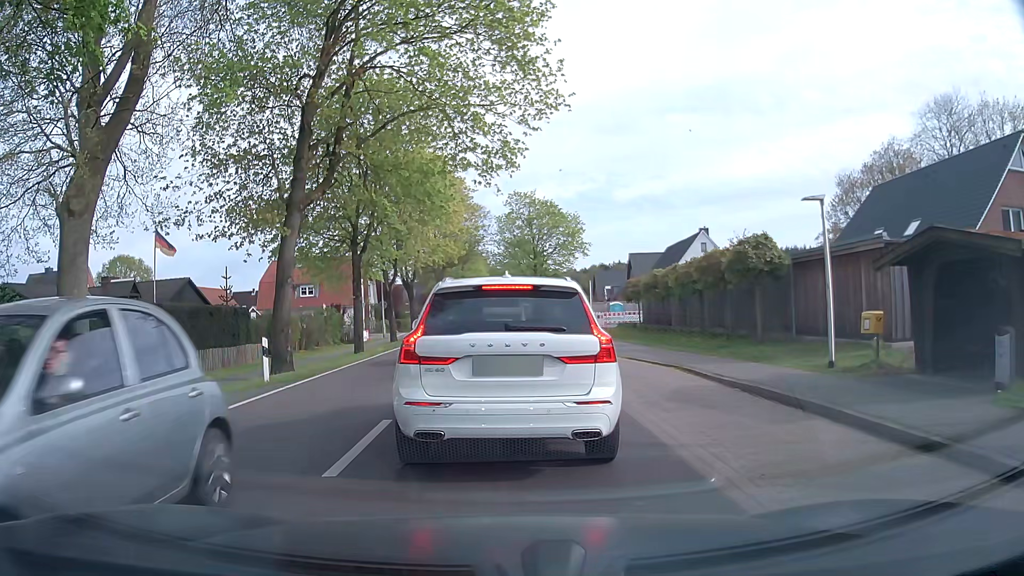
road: tertiary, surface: asphalt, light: Day
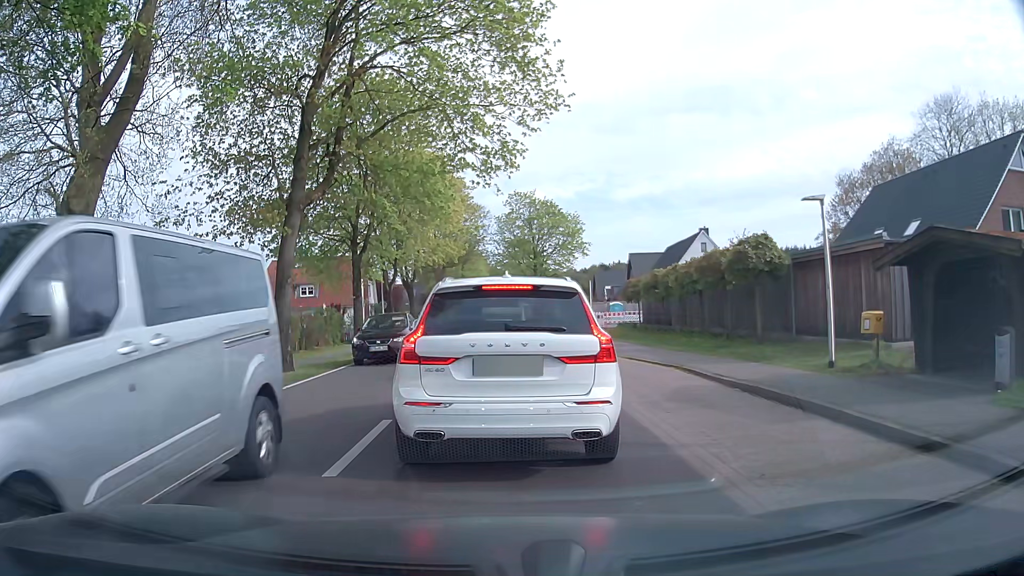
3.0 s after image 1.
(0.0, 0.0) m; 0°
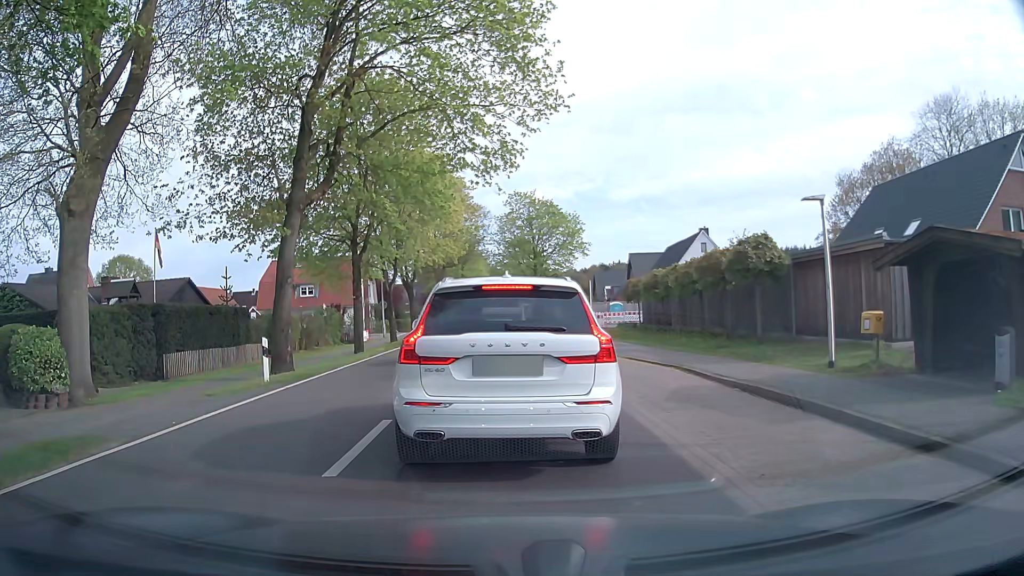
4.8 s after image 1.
(0.0, 0.0) m; 0°
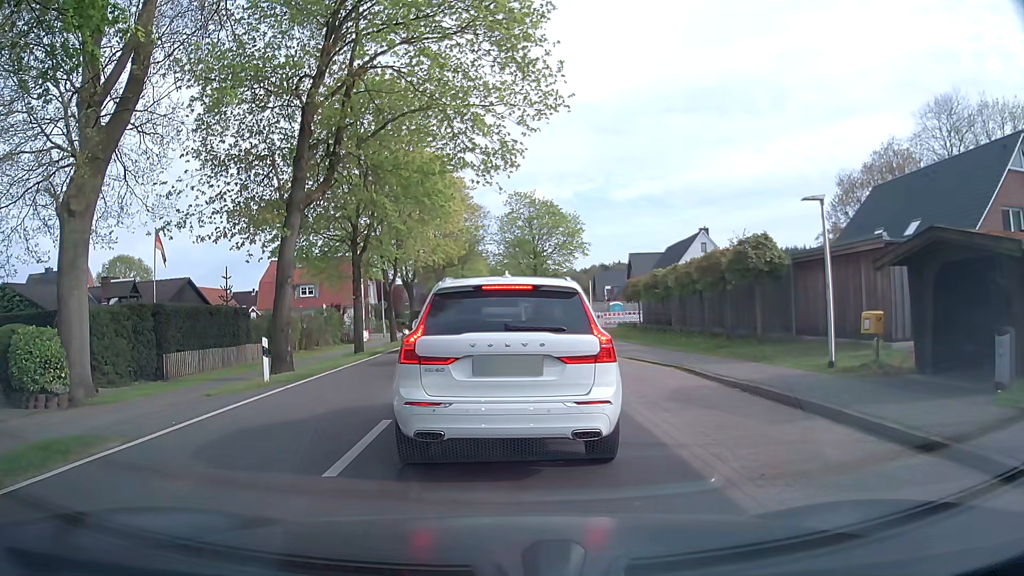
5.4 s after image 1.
(0.0, 0.0) m; 0°
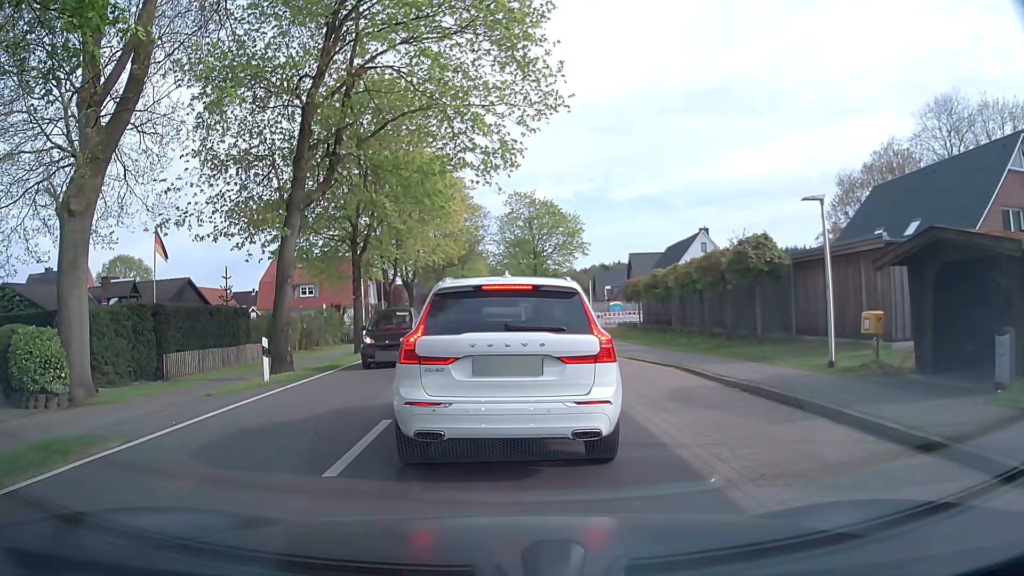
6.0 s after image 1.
(0.0, 0.0) m; 0°
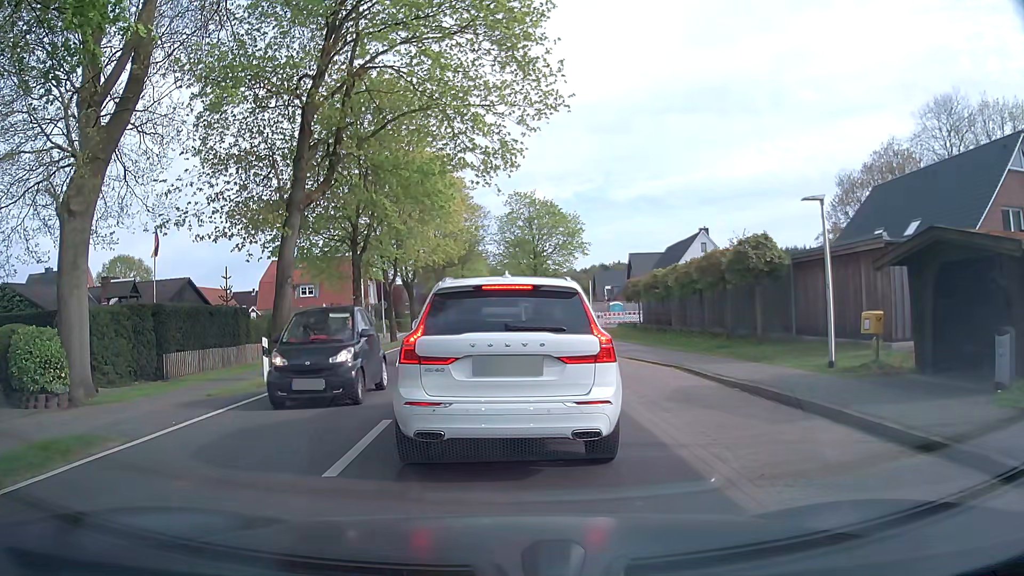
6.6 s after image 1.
(0.0, 0.0) m; 0°
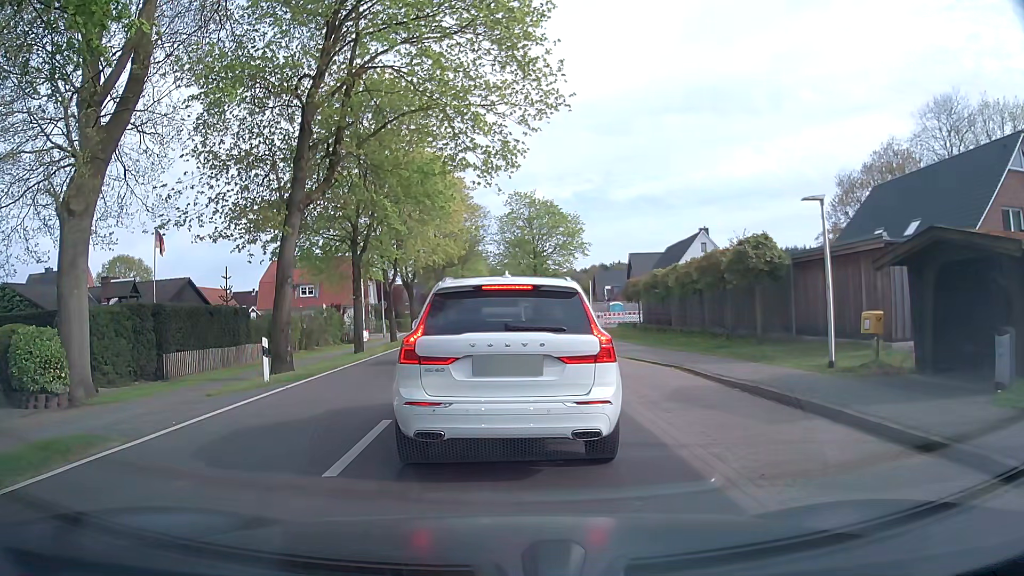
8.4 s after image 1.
(0.0, 0.0) m; 0°
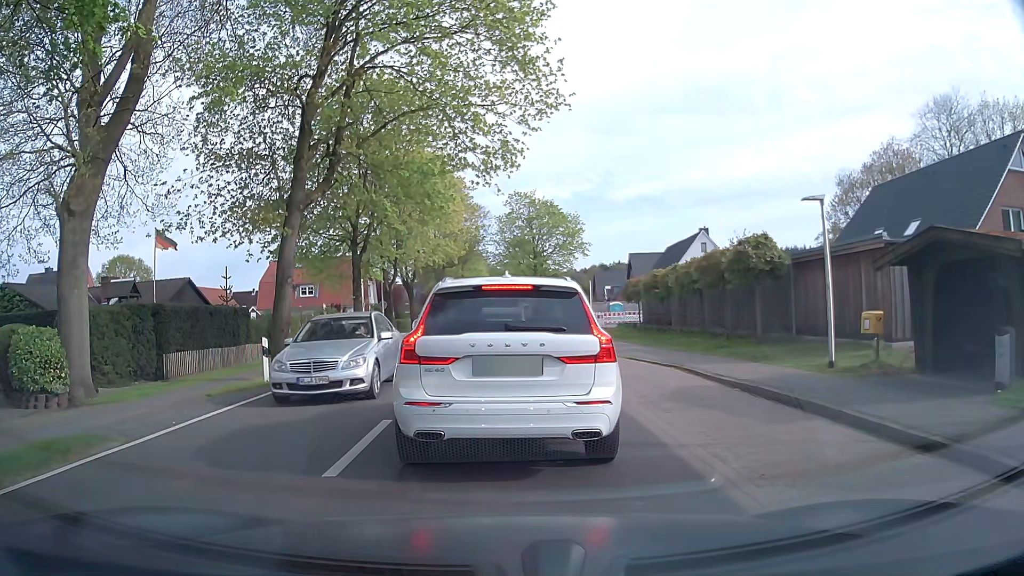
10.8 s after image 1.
(0.0, 0.0) m; 0°
(0, +10) (0, +20) (0, +30) (0, +40) (+1, +50) (+8, +56) (+18, +55) (+28, +56) (+38, +55) (+48, +55) m
